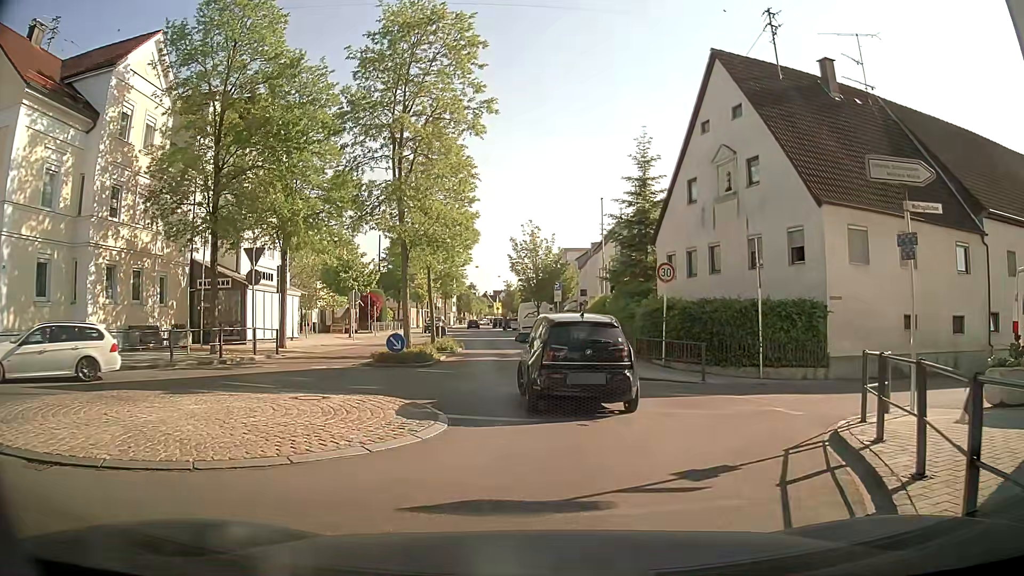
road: tertiary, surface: asphalt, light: Day
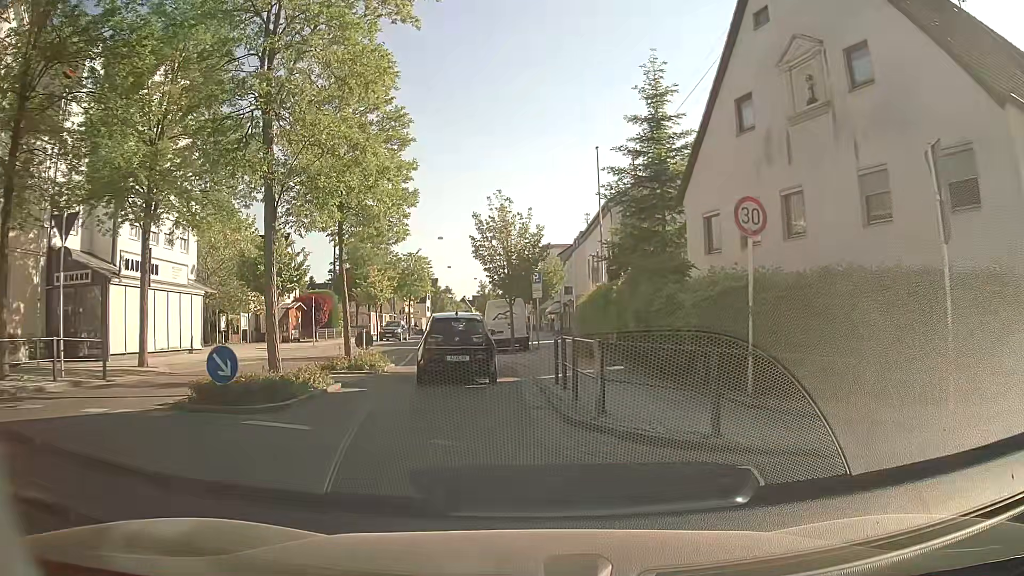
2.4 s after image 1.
(+0.3, +10.2) m; +1°
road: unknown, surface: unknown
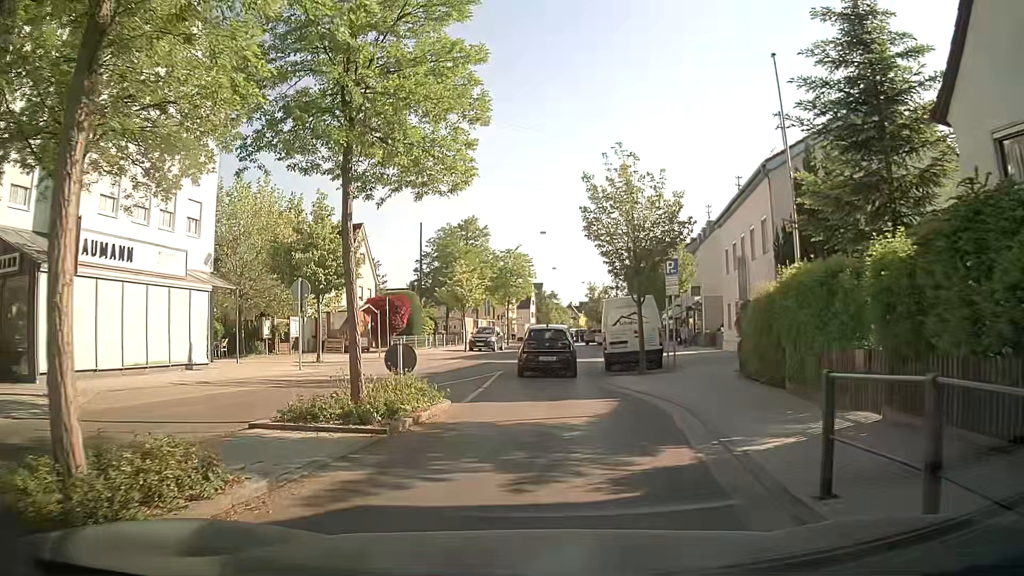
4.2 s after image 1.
(-0.7, +9.0) m; -9°
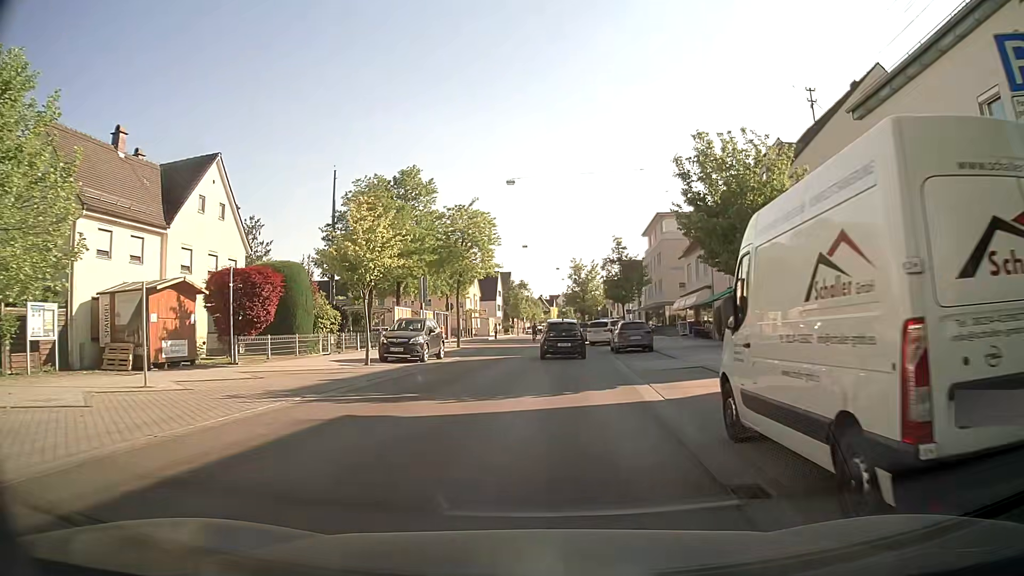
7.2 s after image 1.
(+0.3, +19.9) m; +4°
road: tertiary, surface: asphalt
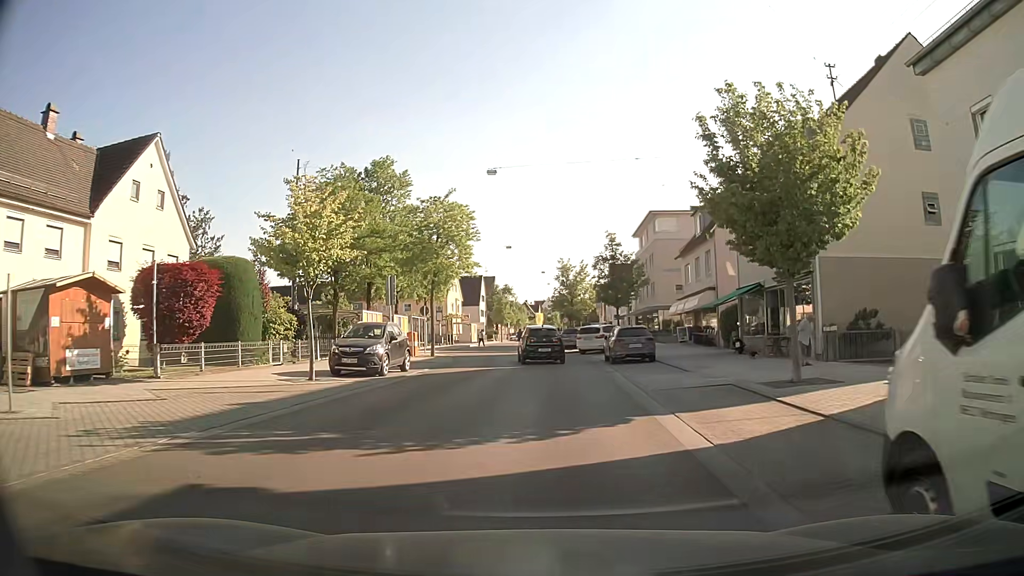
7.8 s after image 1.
(0.0, +4.4) m; 0°
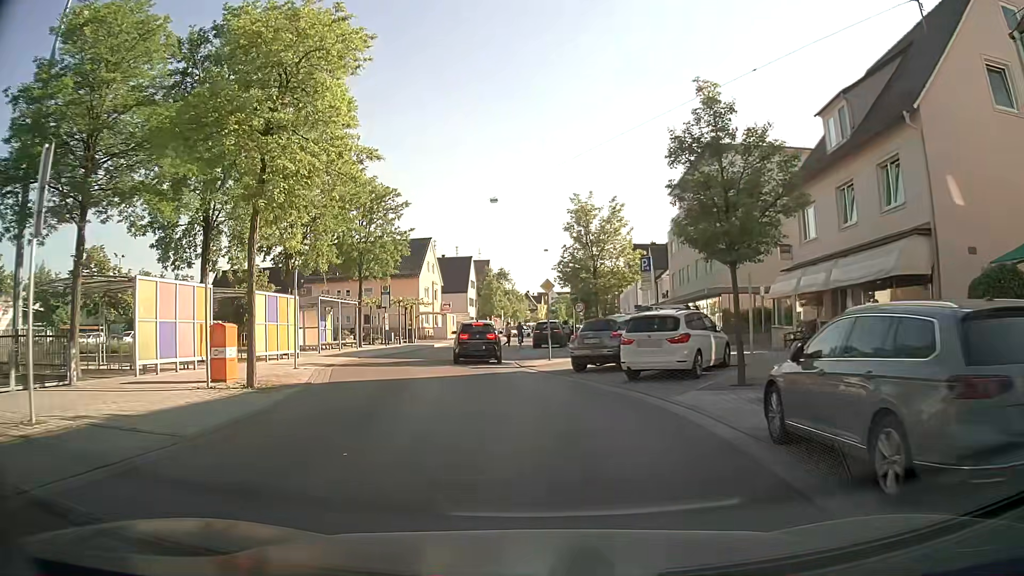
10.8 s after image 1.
(+0.6, +22.4) m; +1°
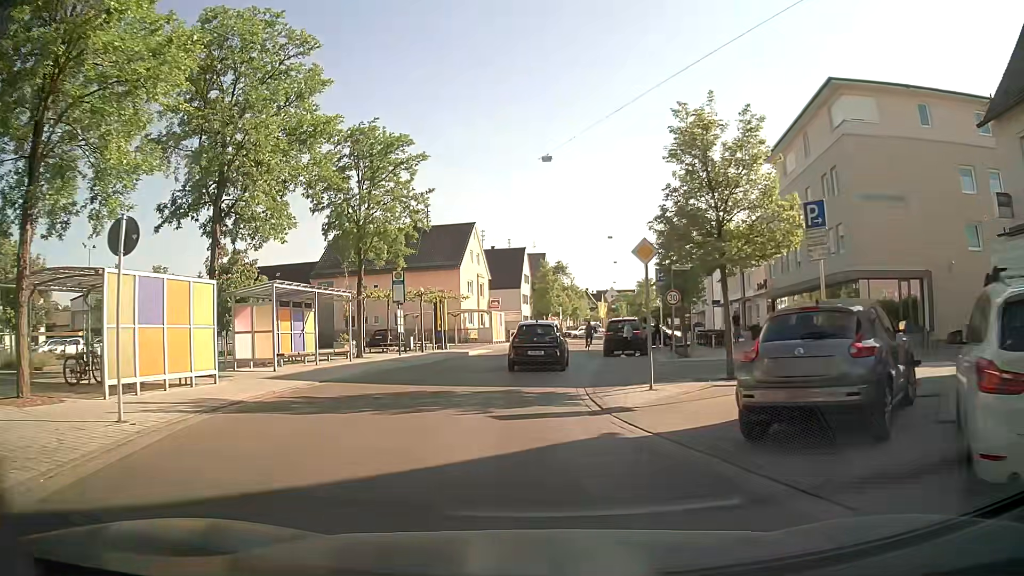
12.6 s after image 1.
(-0.6, +11.7) m; -5°
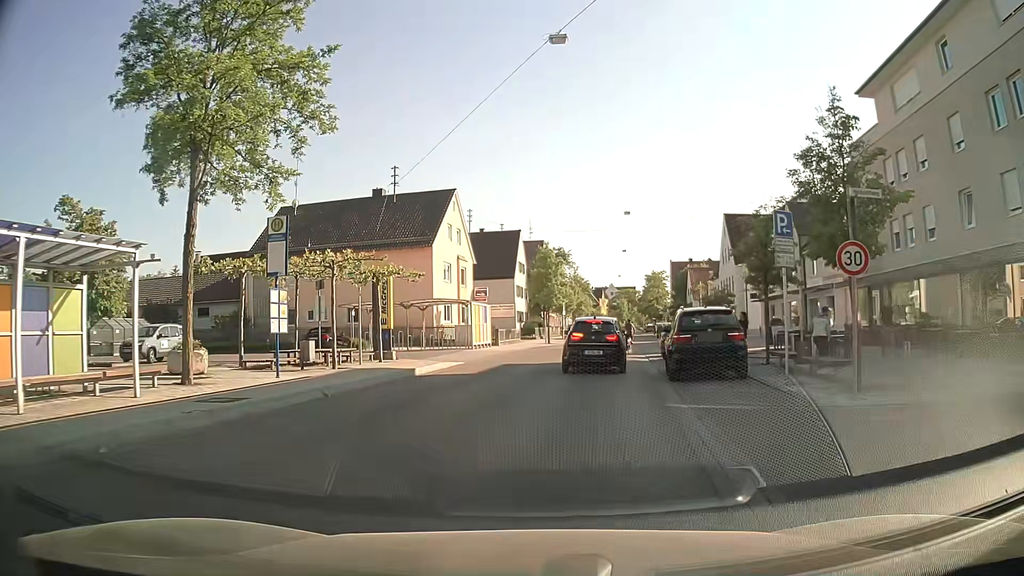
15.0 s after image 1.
(-0.4, +14.8) m; 0°
(0, +10) (+1, +20) (+2, +30) (+4, +40) (+6, +49) (+9, +59) (+11, +69) (+13, +79) (+14, +89) (+14, +99) m
